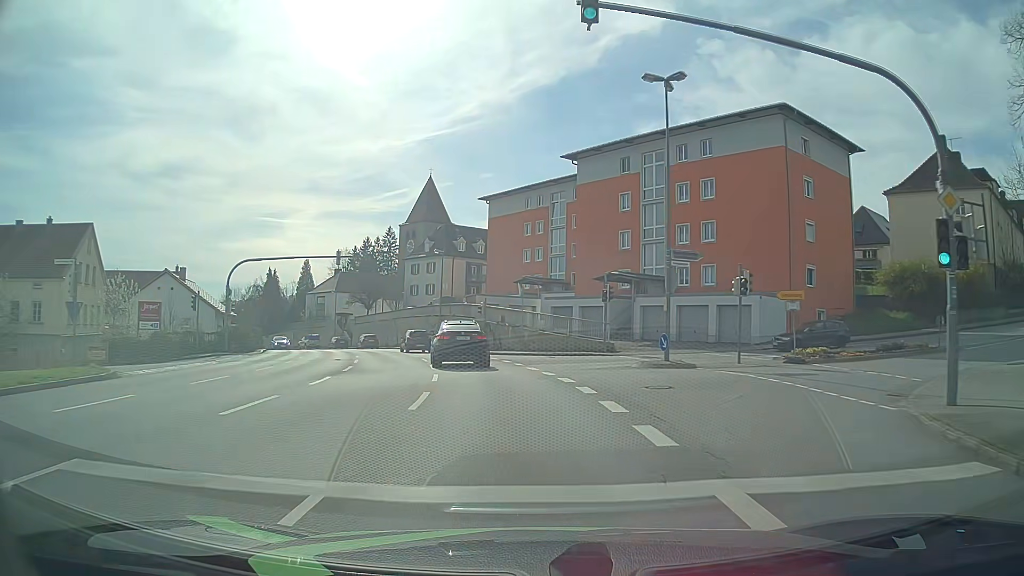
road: tertiary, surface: asphalt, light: Day
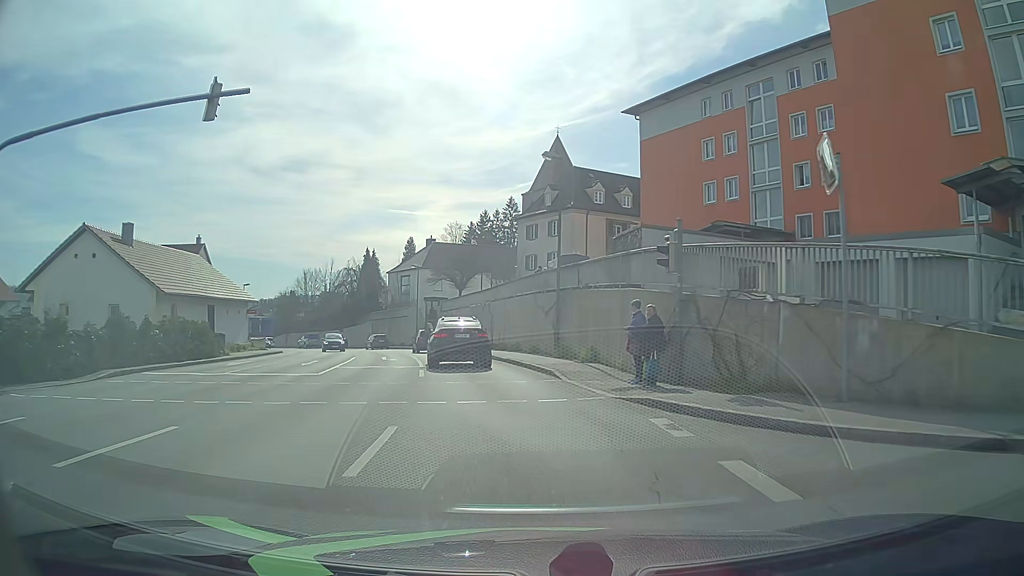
(-2.8, +29.0) m; -12°
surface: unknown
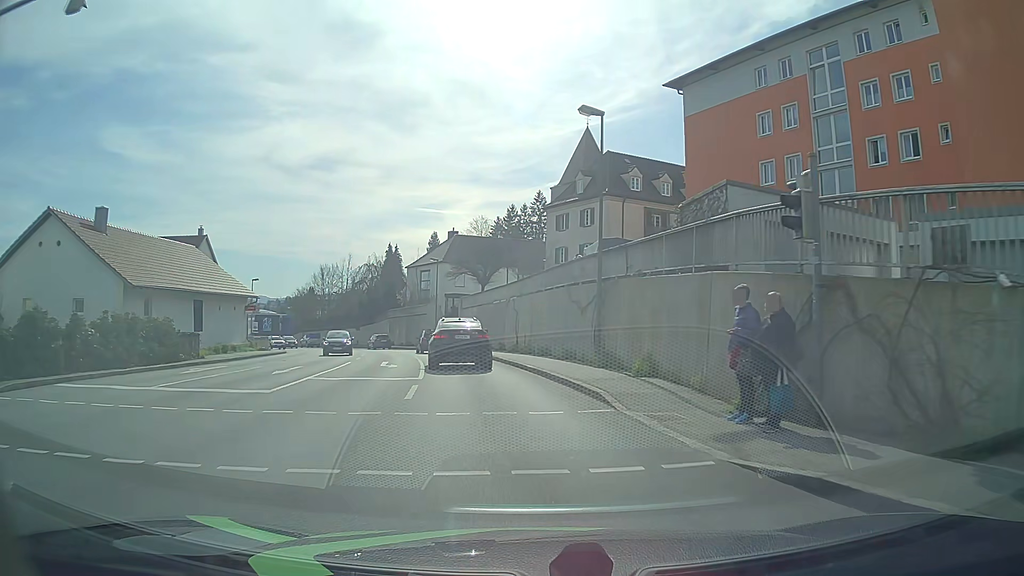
(-0.1, +5.7) m; -2°
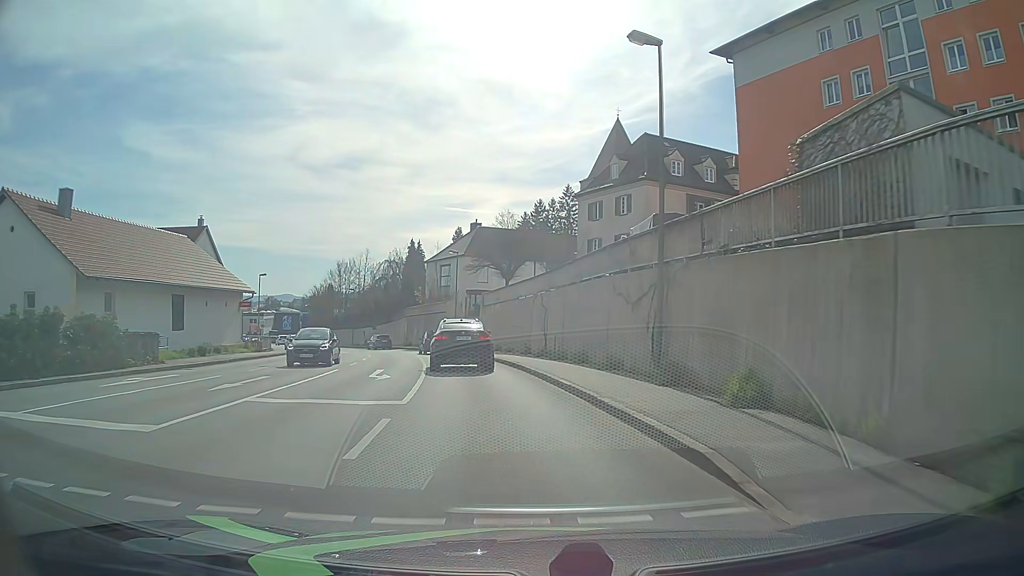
(-0.1, +5.7) m; -2°
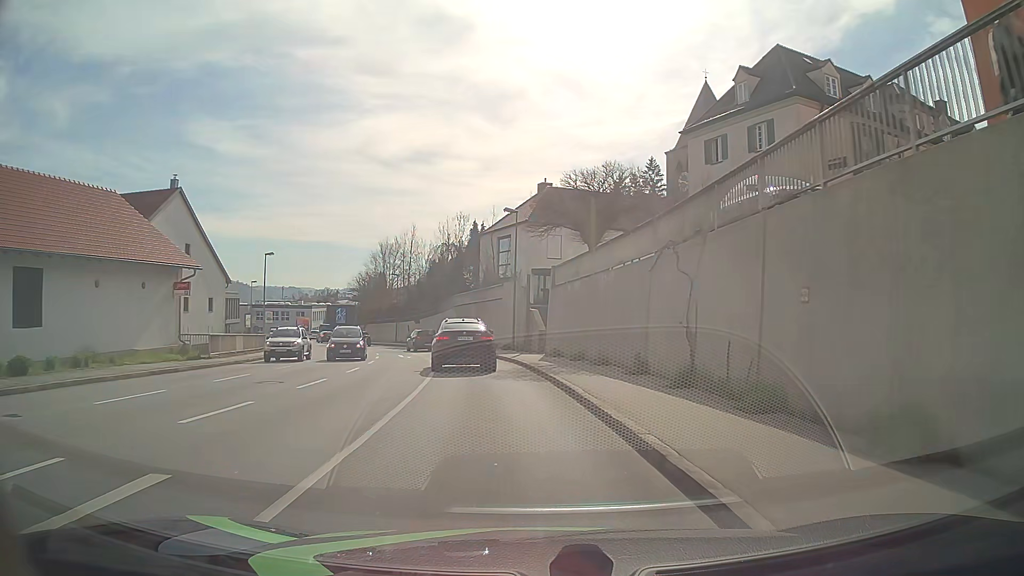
(-1.0, +17.0) m; -6°
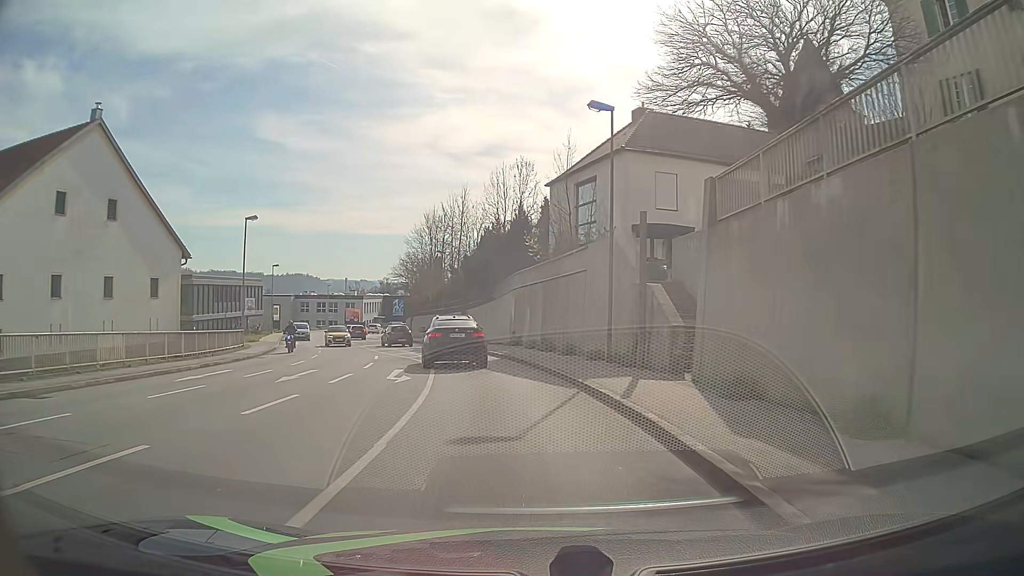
(-1.0, +17.5) m; -6°
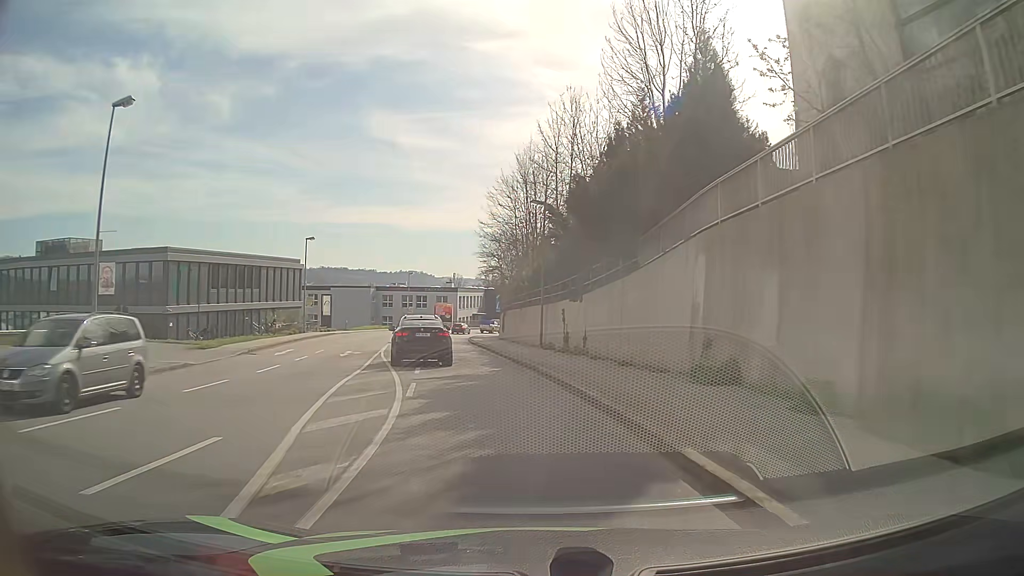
(-2.0, +24.0) m; -10°
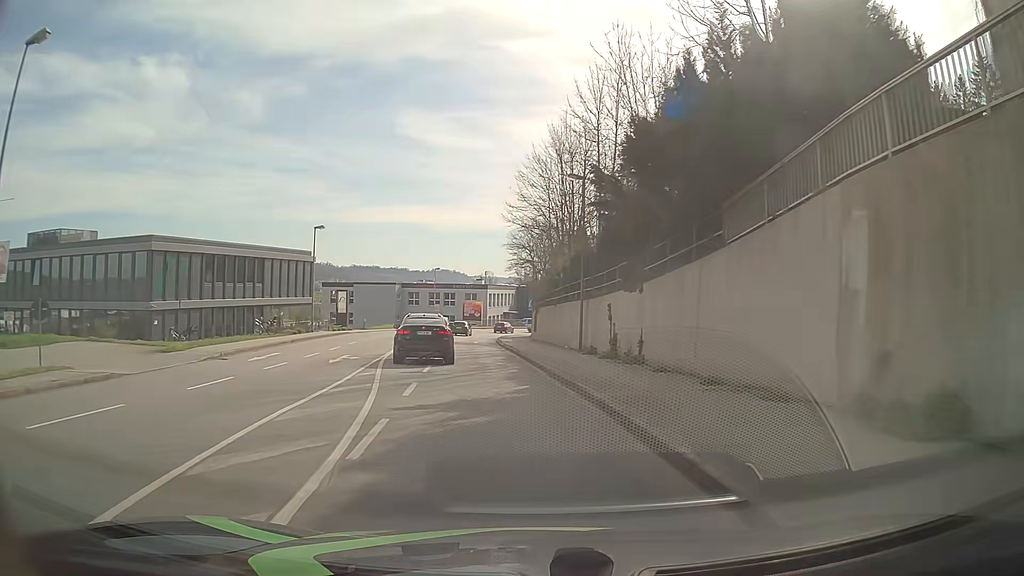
(-0.2, +6.2) m; -3°
(0, +10) (-1, +20) (-2, +30) (-3, +40) (-4, +50) (-5, +60) (-4, +70) (-3, +80) (-1, +89) (+2, +99) m
